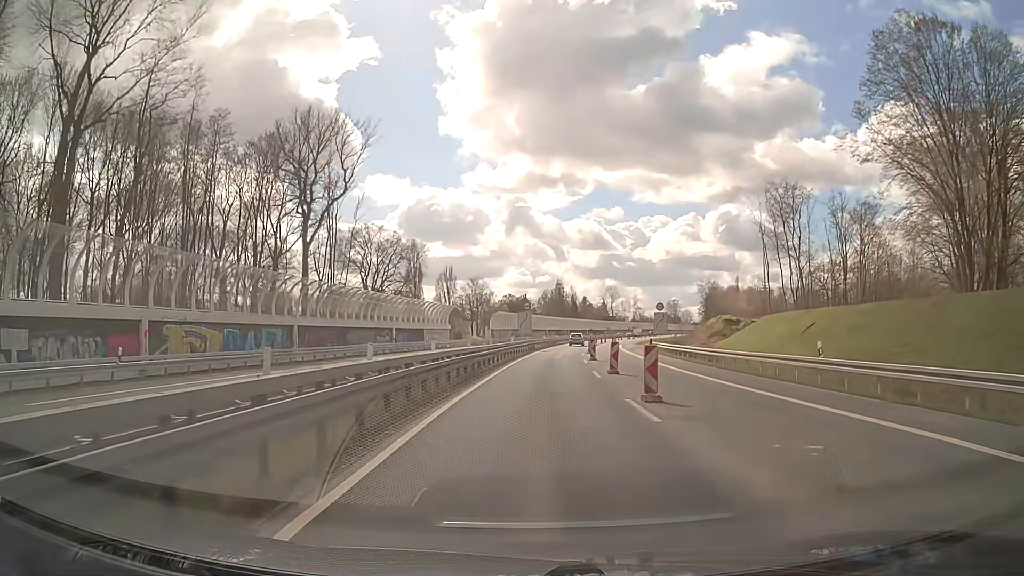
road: trunk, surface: asphalt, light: Day
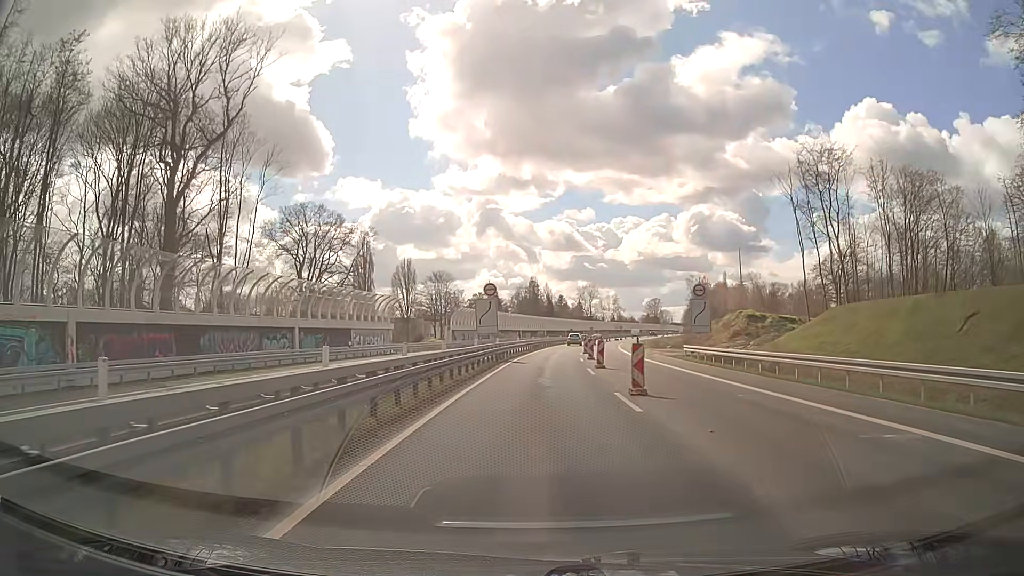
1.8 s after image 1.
(+0.4, +22.8) m; +2°
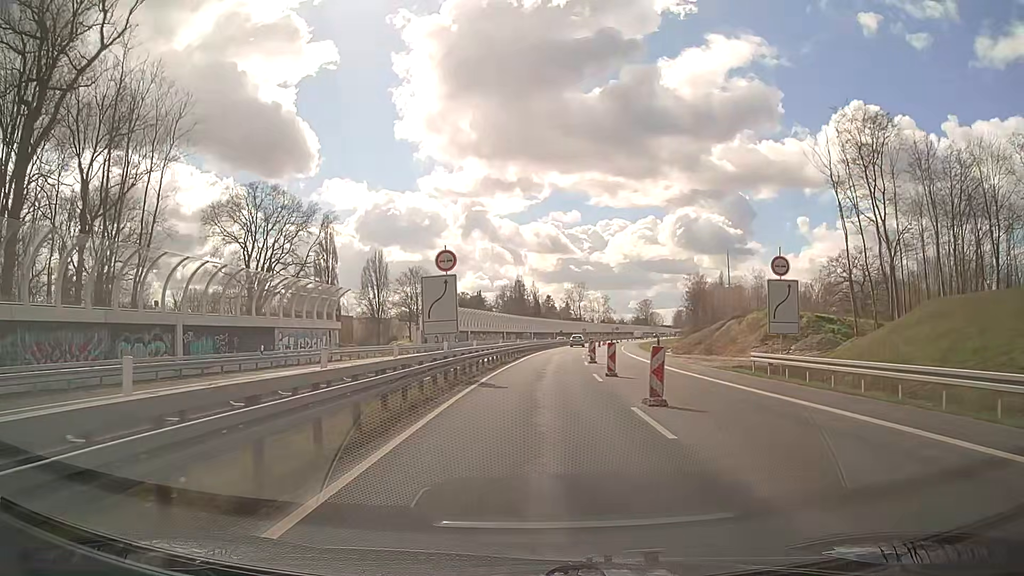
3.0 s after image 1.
(+0.2, +15.2) m; +1°
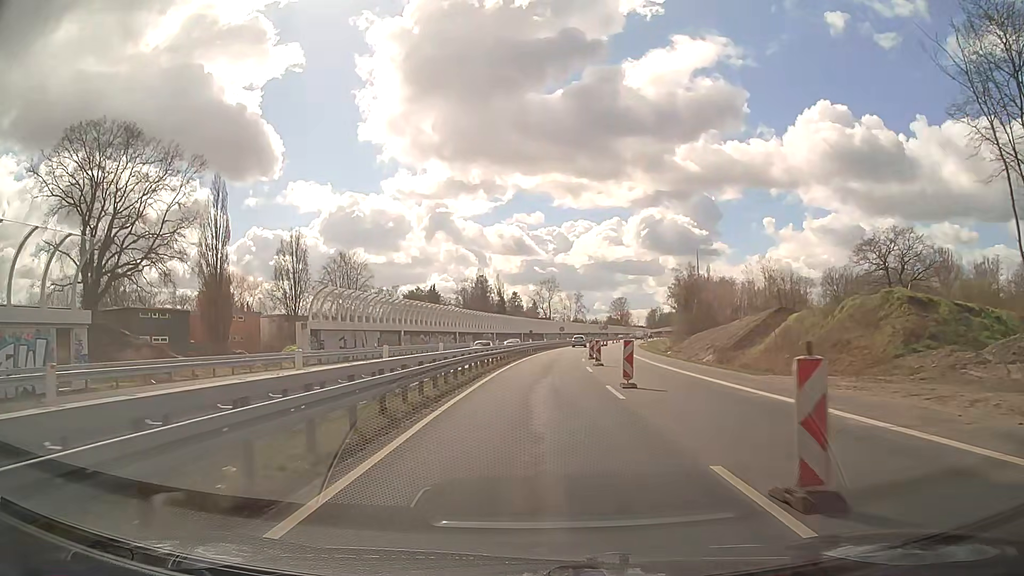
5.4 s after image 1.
(+0.6, +30.4) m; +3°
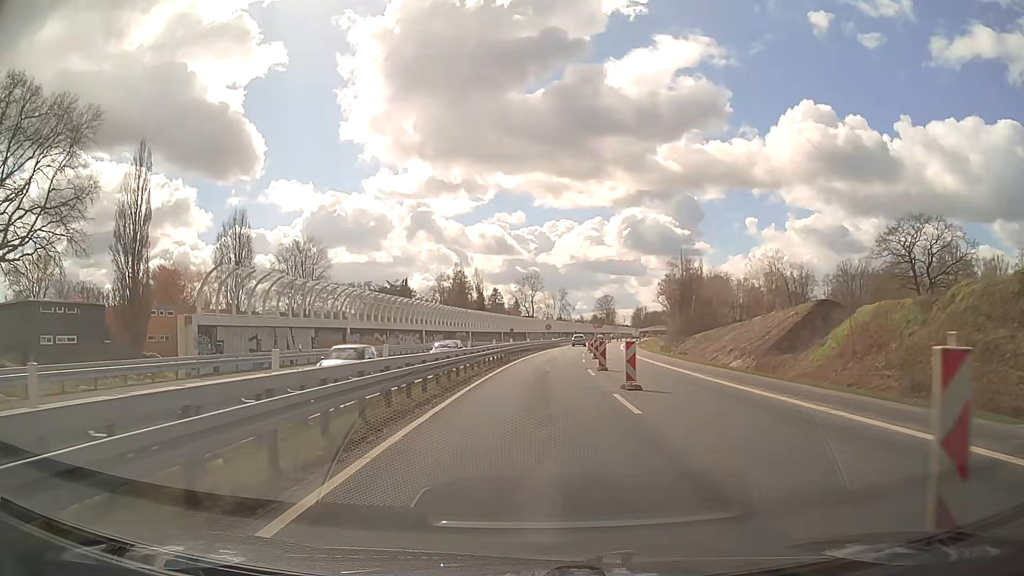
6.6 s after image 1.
(+0.2, +15.2) m; +2°
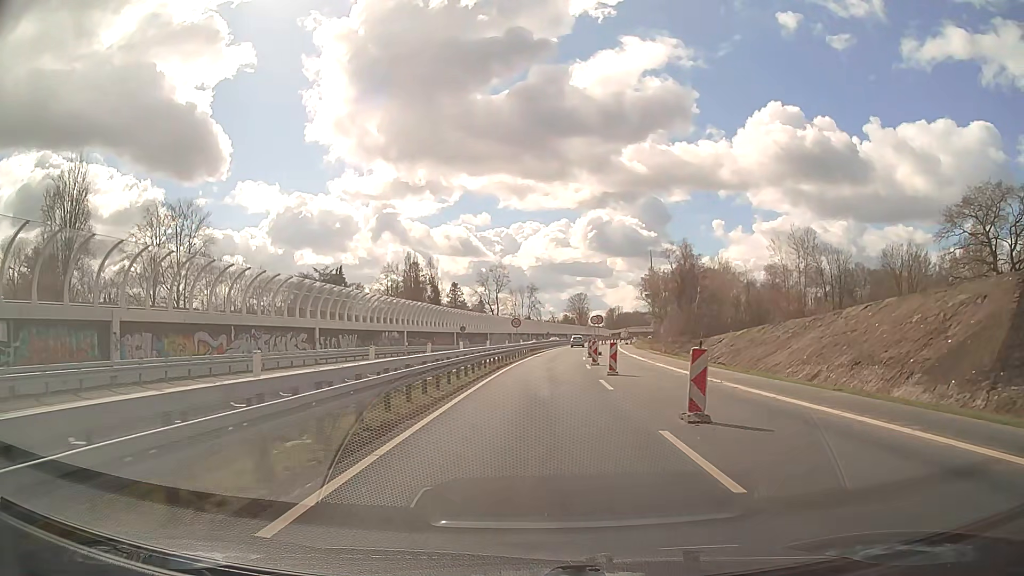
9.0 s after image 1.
(+0.8, +30.4) m; +3°
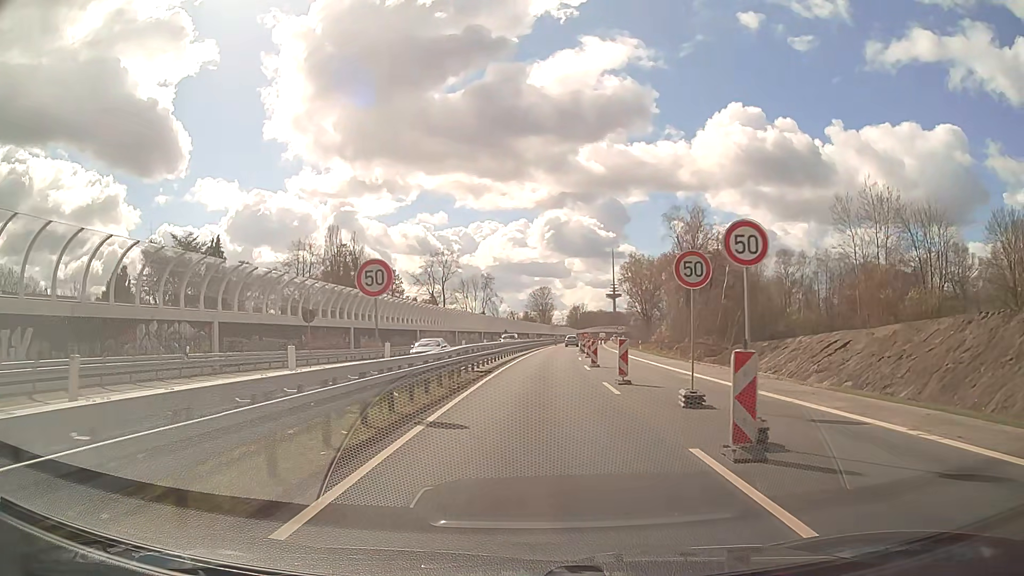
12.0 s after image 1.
(+1.2, +38.1) m; +3°
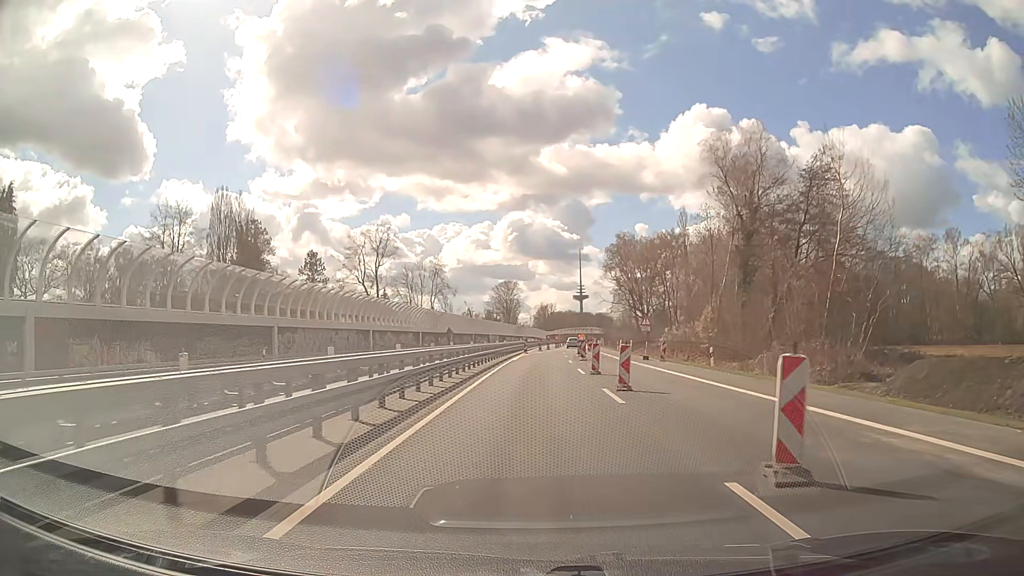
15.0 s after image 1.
(+1.1, +38.2) m; +3°
(0, +10) (0, +20) (0, +30) (+1, +40) (+1, +50) (+2, +60) (+3, +70) (+5, +80) (+6, +90) (+7, +100) m
